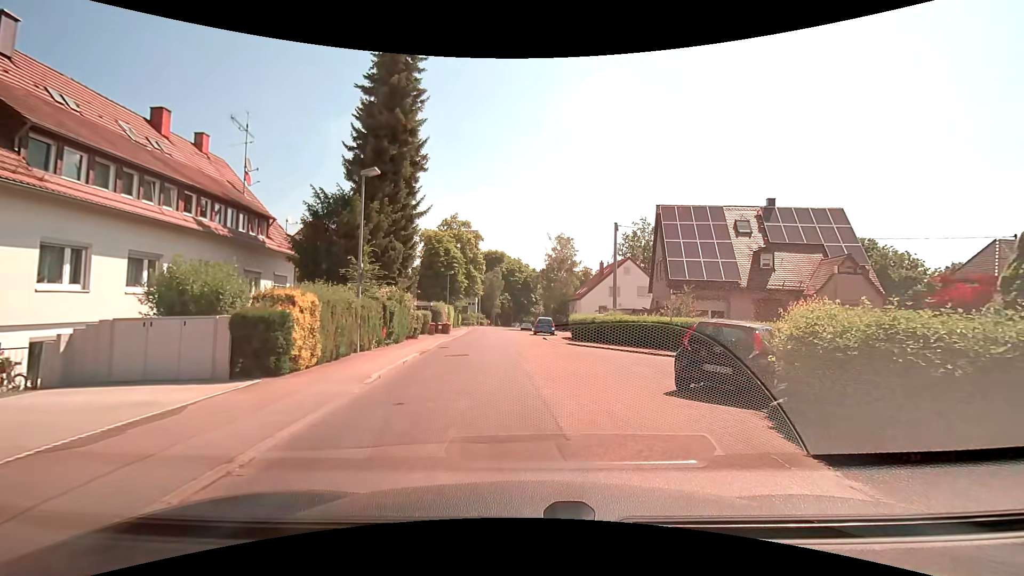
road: residential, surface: asphalt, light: Day
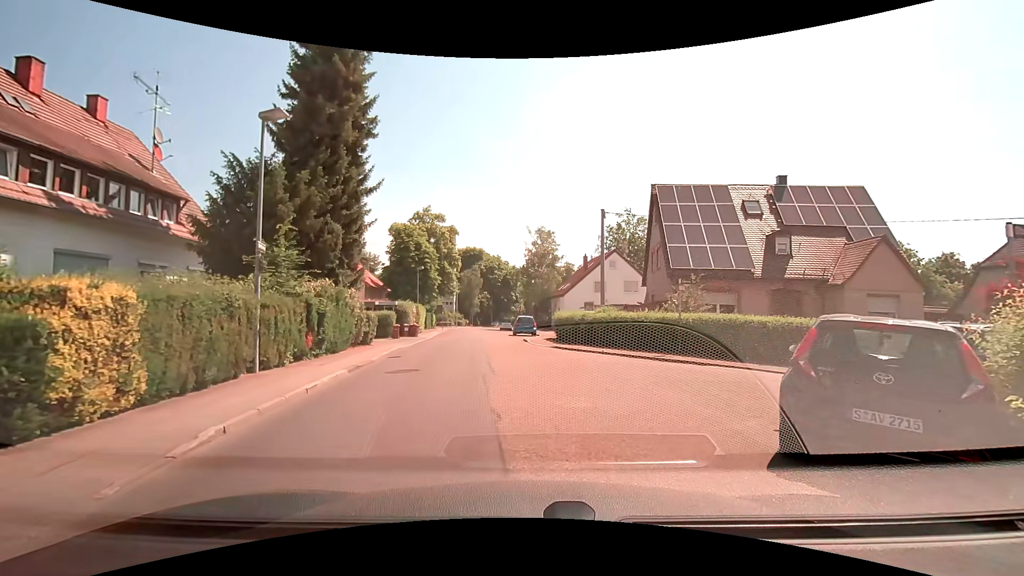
(+0.1, +4.7) m; +2°
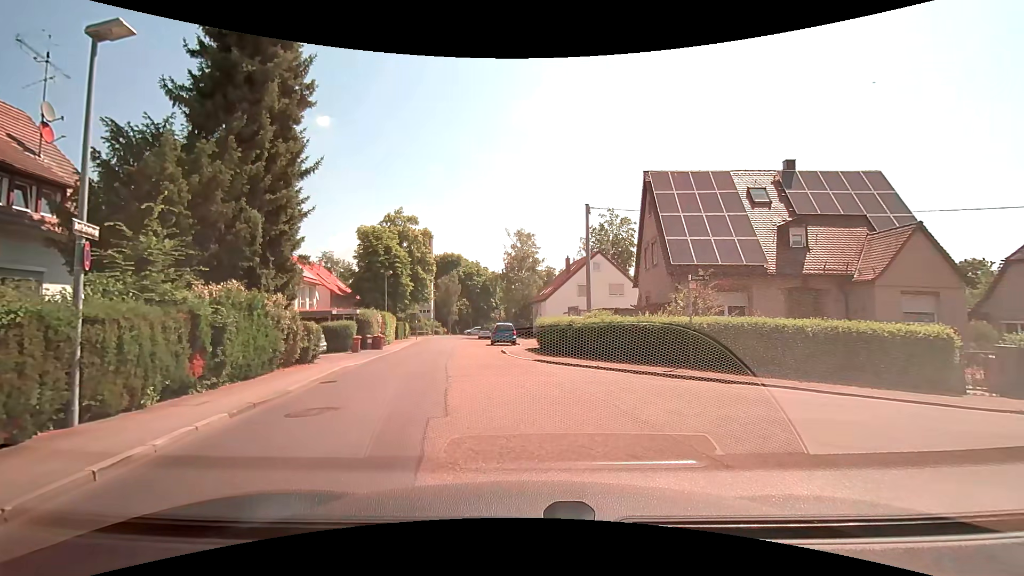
(0.0, +3.8) m; +1°
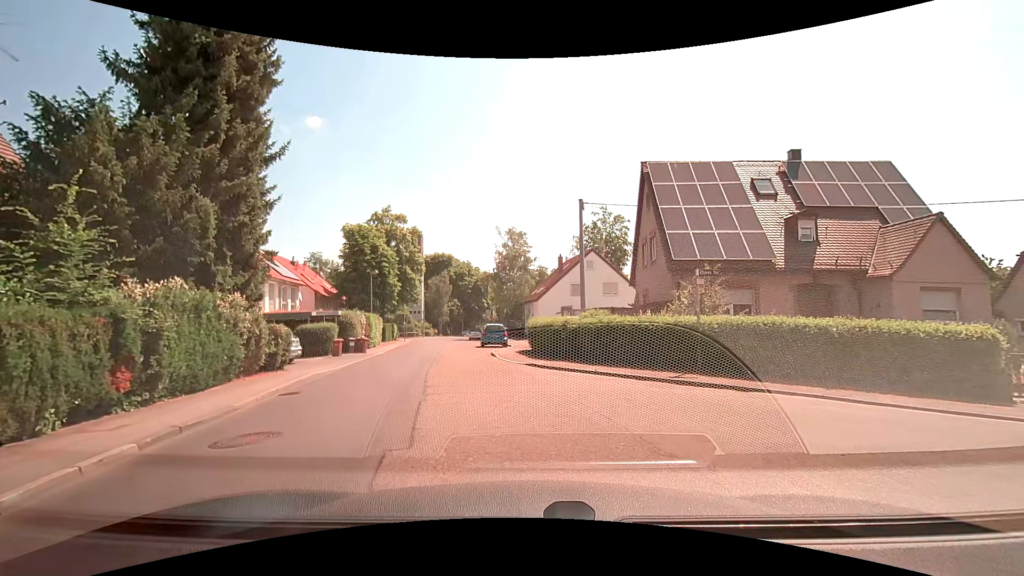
(0.0, +1.6) m; +3°
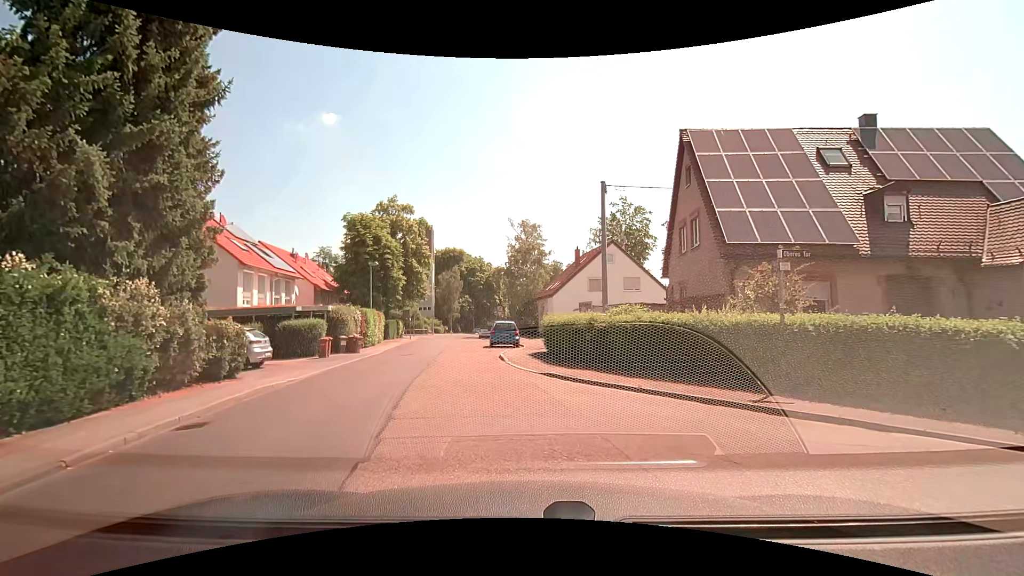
(-0.2, +3.9) m; -3°
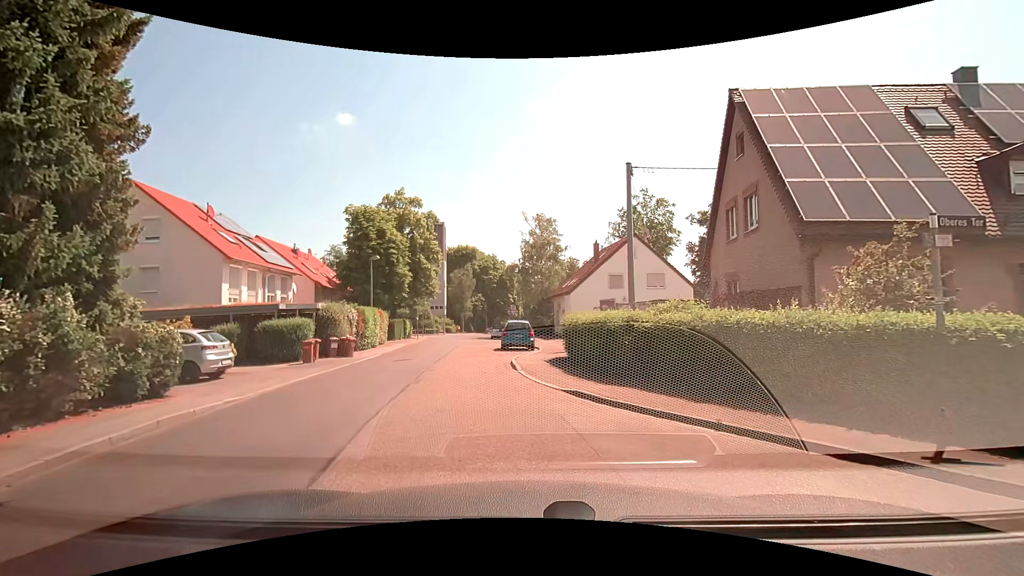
(0.0, +3.5) m; 0°
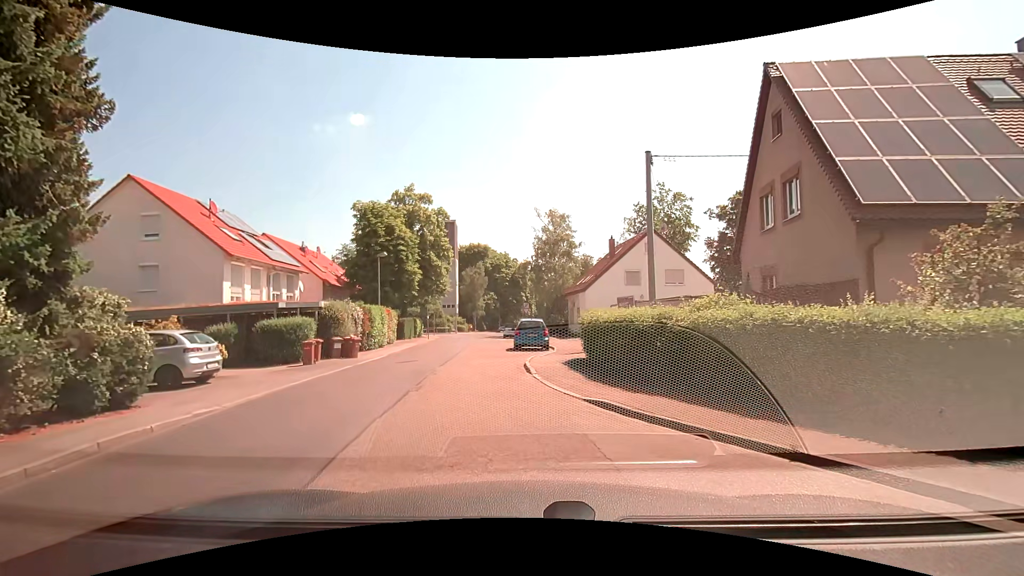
(-0.1, +1.5) m; -4°
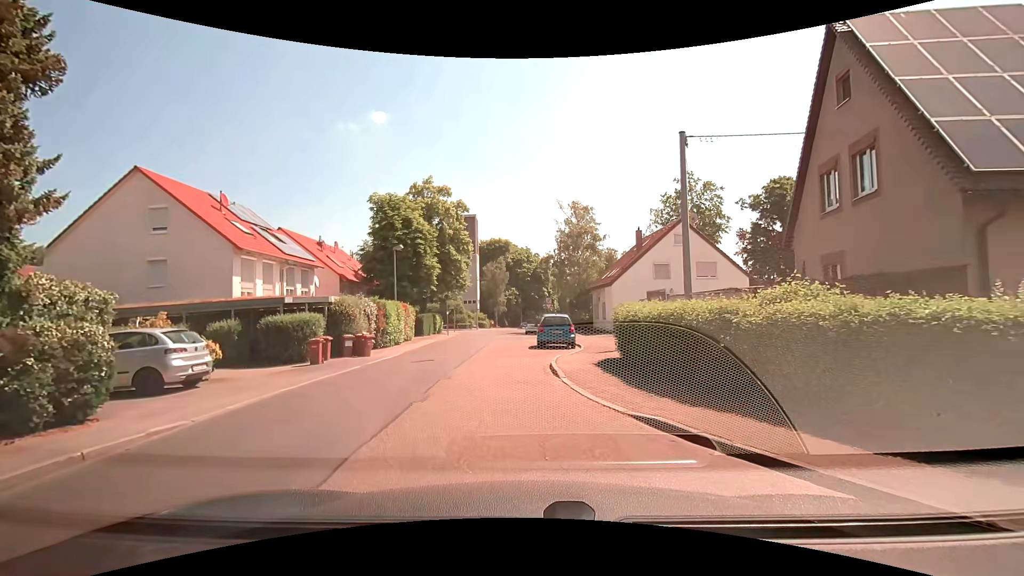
(0.0, +1.8) m; -2°
